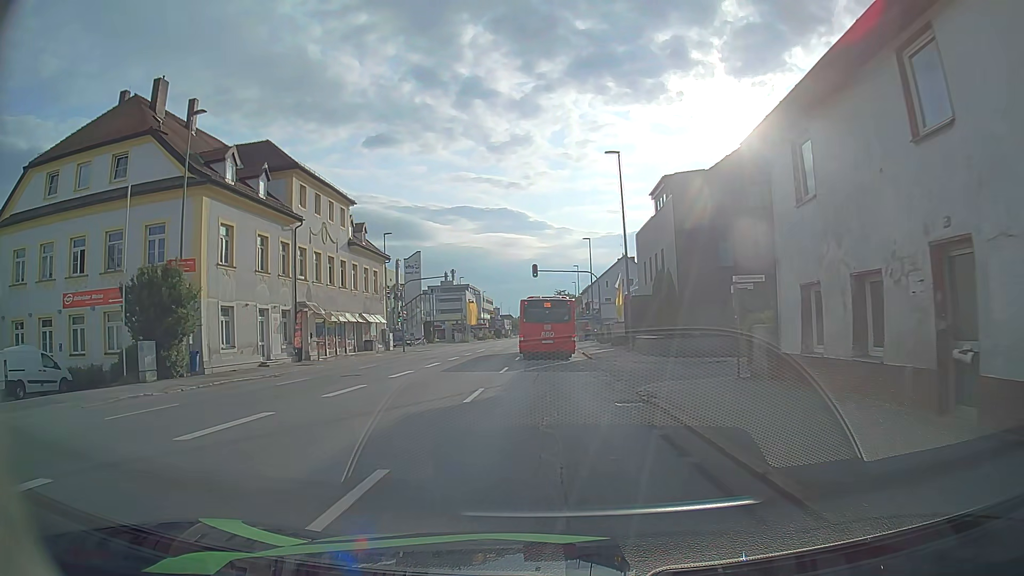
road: tertiary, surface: asphalt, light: Day
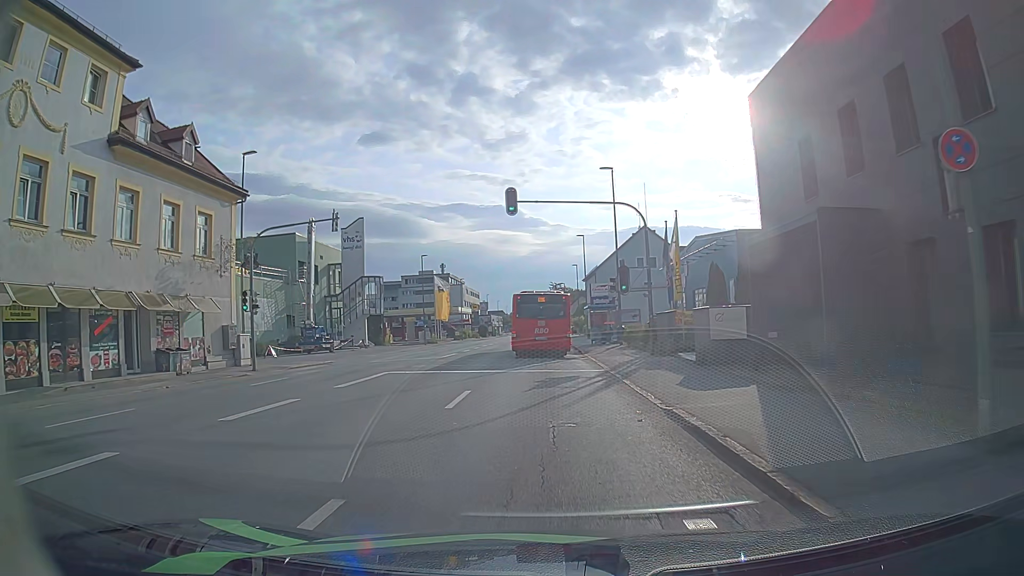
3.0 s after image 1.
(+0.2, +28.5) m; 0°
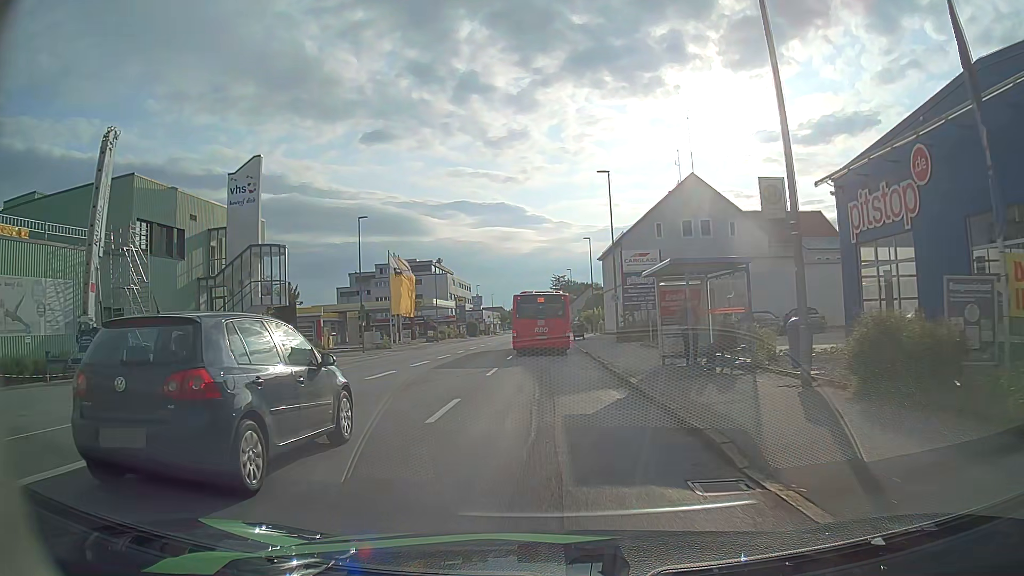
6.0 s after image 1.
(+0.2, +27.5) m; +1°
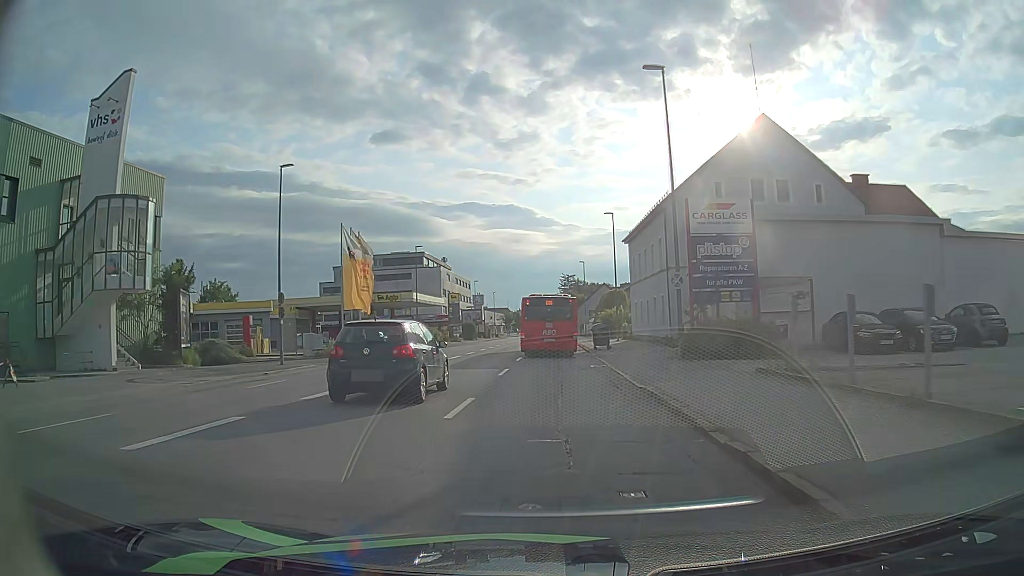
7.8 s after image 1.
(-0.2, +17.6) m; -1°
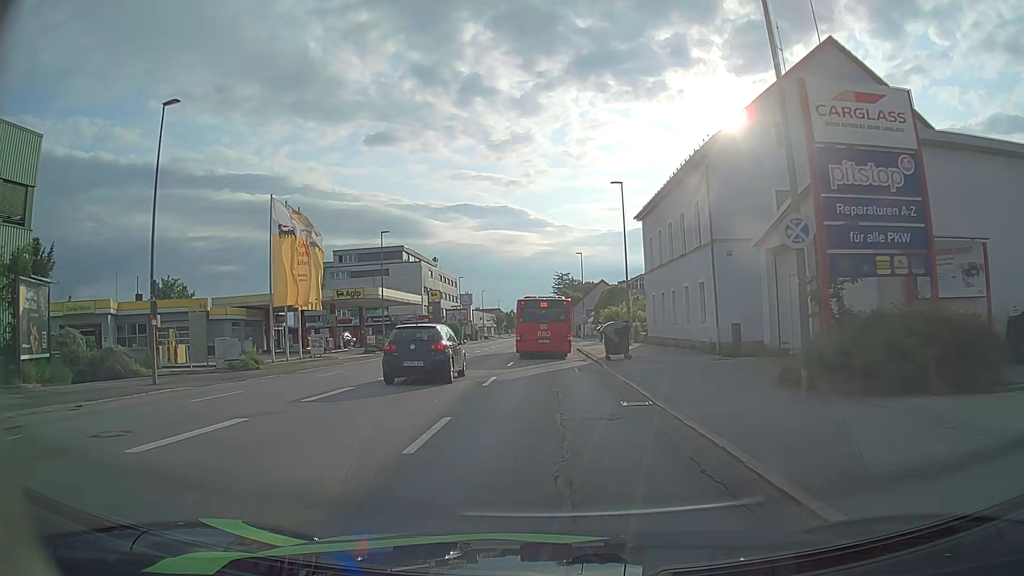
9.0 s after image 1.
(-0.1, +11.9) m; 0°
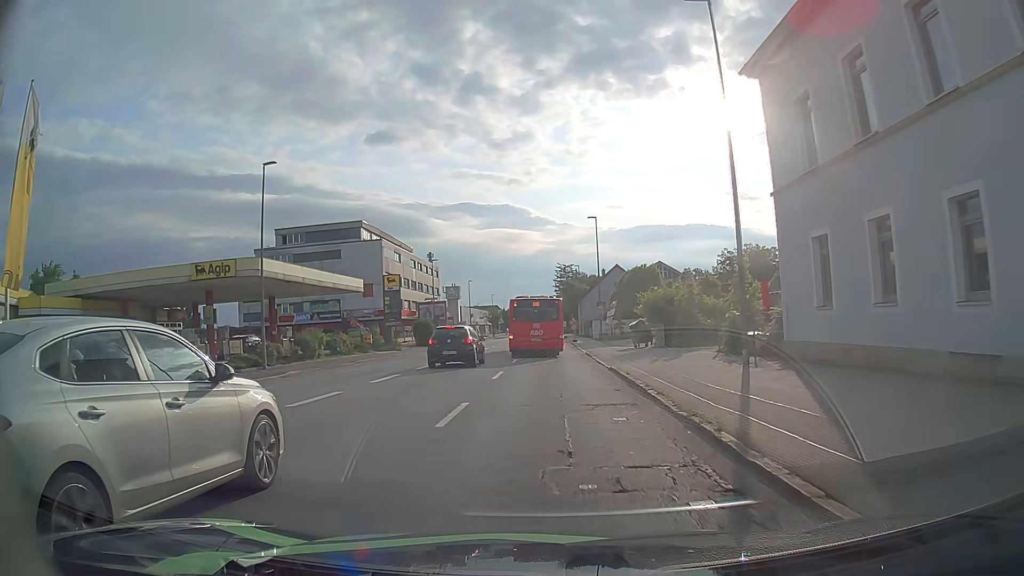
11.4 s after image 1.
(0.0, +25.1) m; 0°
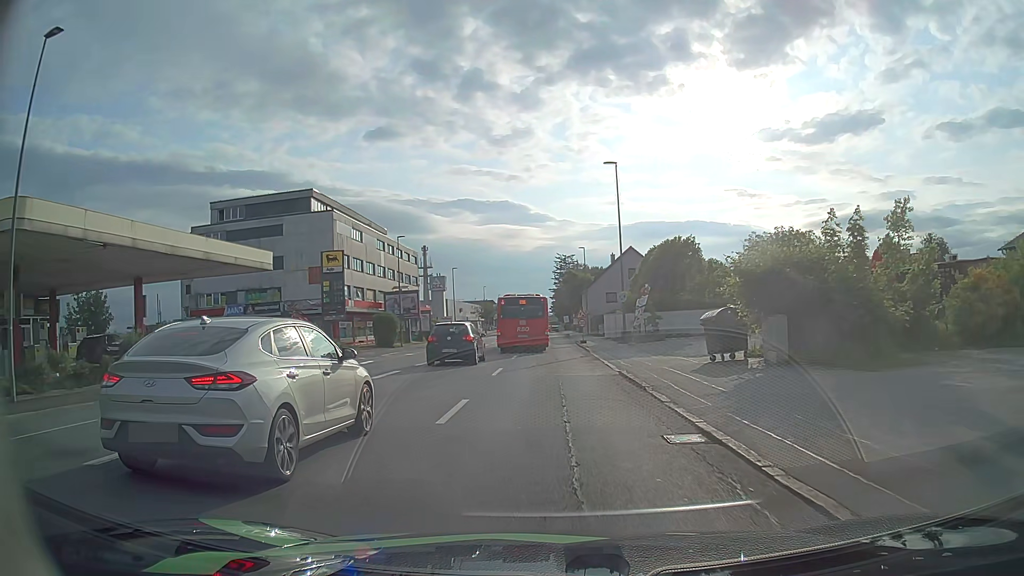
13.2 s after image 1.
(0.0, +18.0) m; 0°
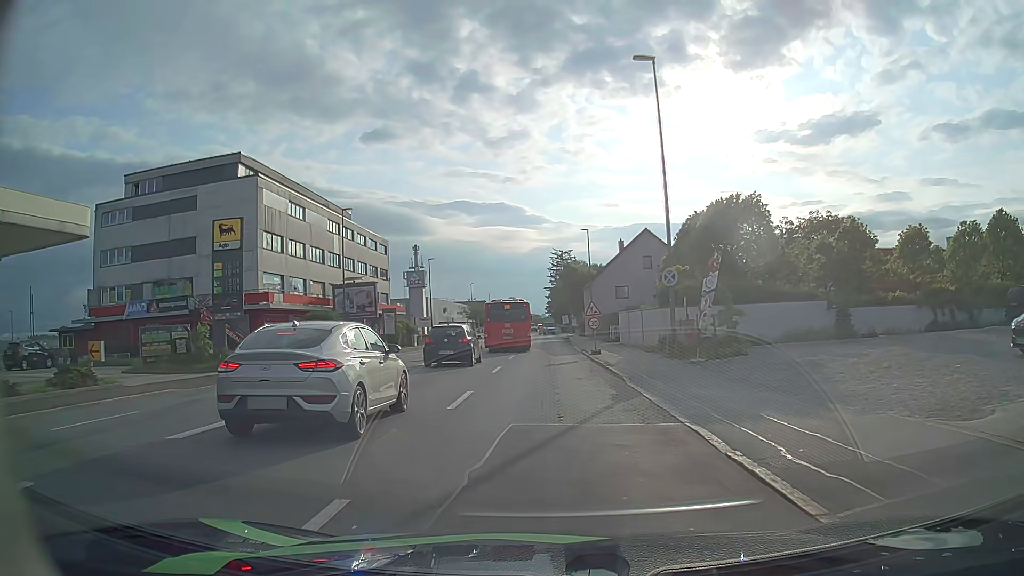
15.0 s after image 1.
(0.0, +16.0) m; 0°
(0, +10) (0, +20) (-1, +30) (-2, +40) (-3, +50) (-3, +60) (-3, +70) (-3, +80) (-3, +90) (-3, +100) m
